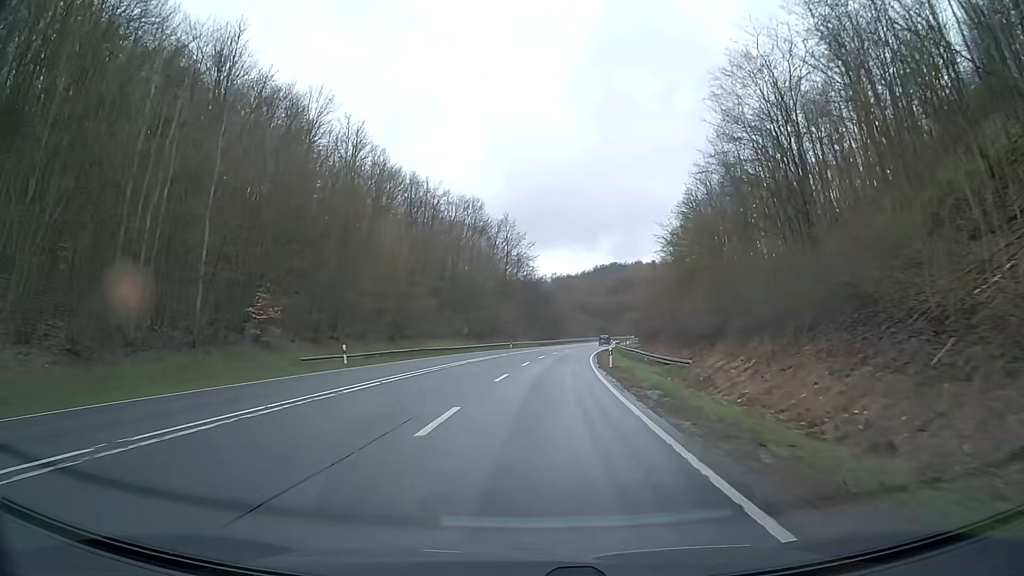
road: primary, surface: asphalt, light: Day
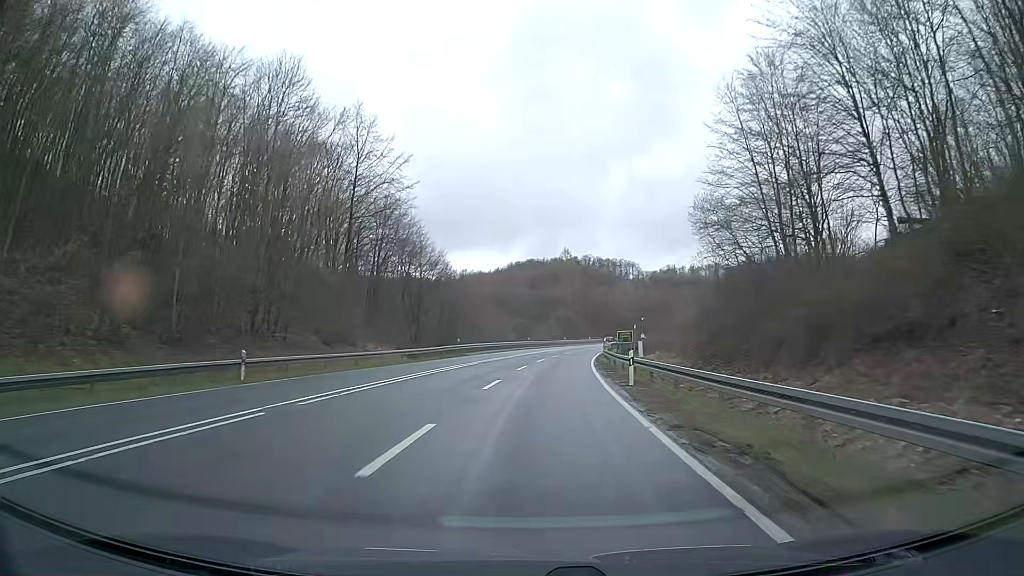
(+4.5, +62.5) m; +7°
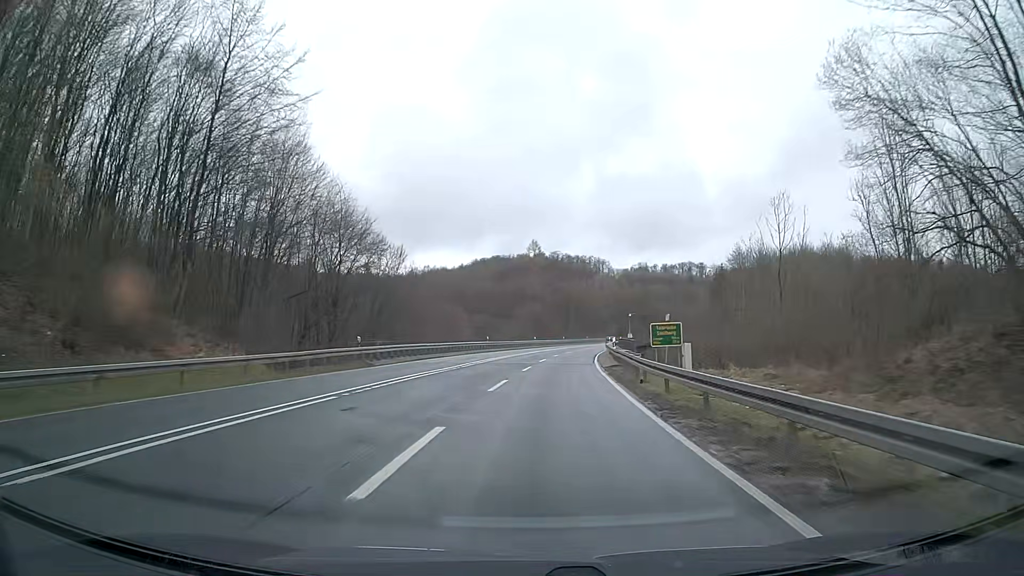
(+0.6, +25.1) m; +3°
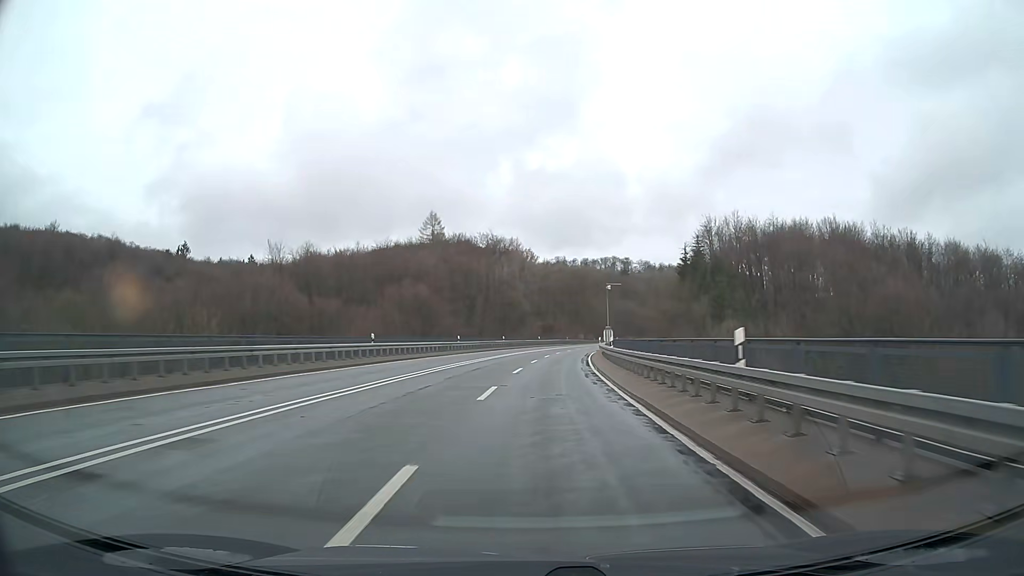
(+4.2, +62.5) m; +8°
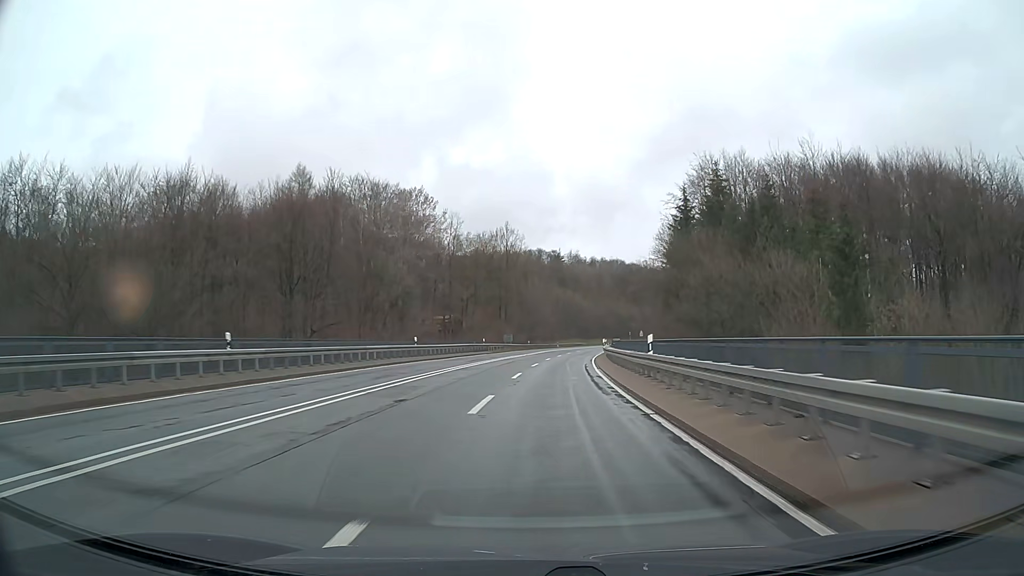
(+3.8, +62.4) m; +7°
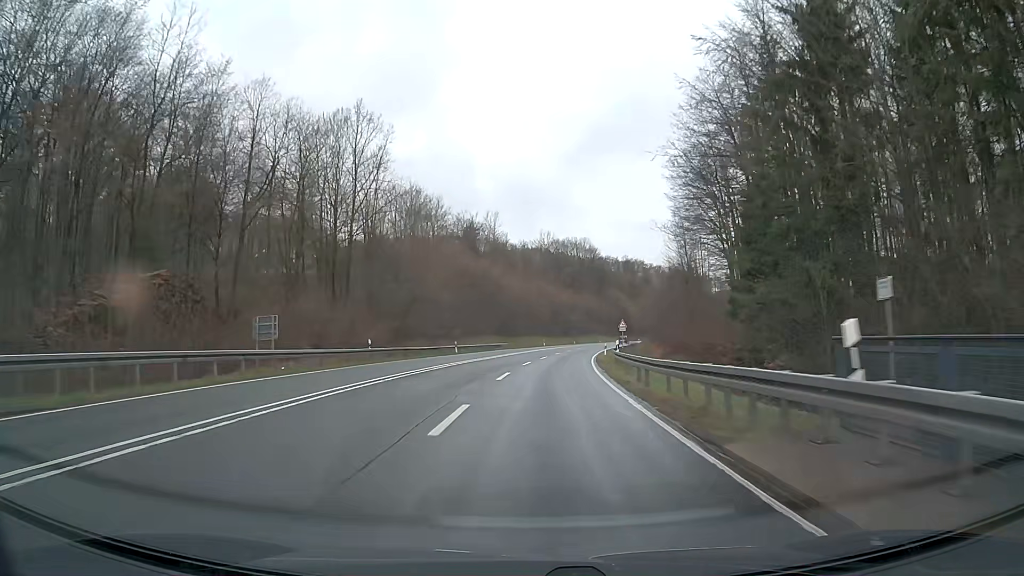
(+4.2, +62.4) m; +7°
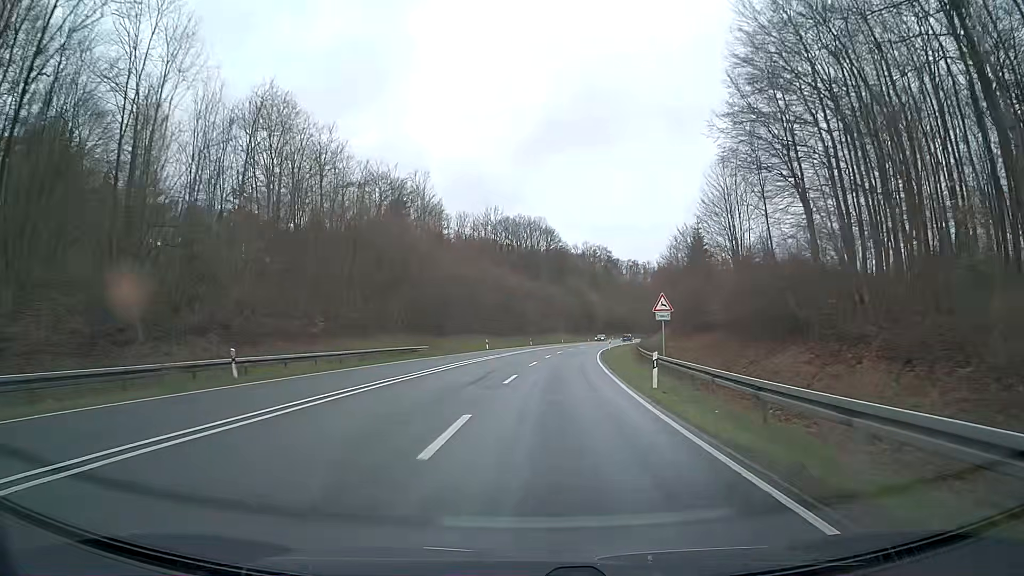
(+1.4, +37.6) m; +4°
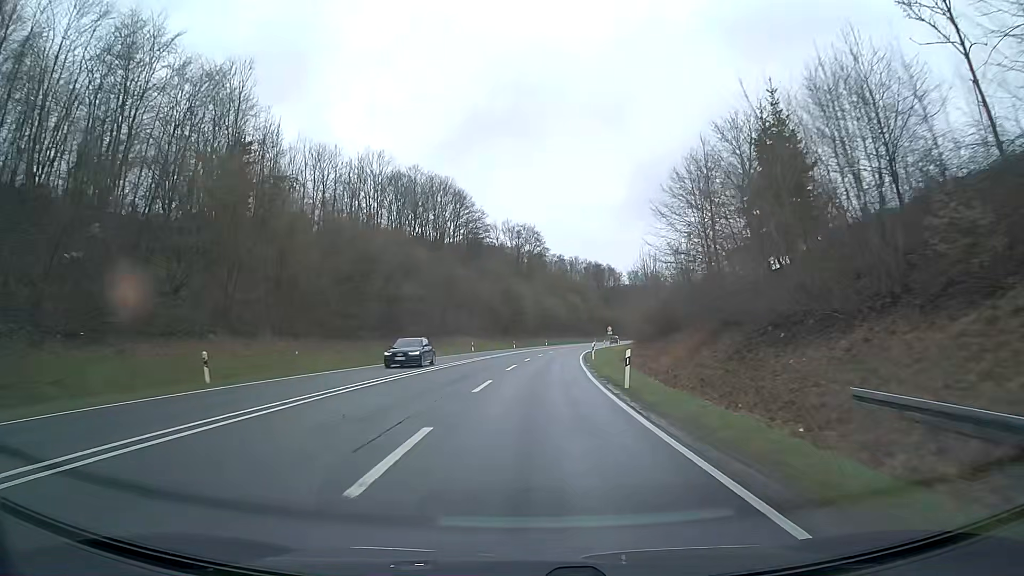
(+3.2, +50.0) m; +7°
(0, +10) (0, +20) (+1, +30) (+1, +40) (+2, +50) (+3, +60) (+4, +70) (+5, +80) (+7, +90) (+9, +99) m
